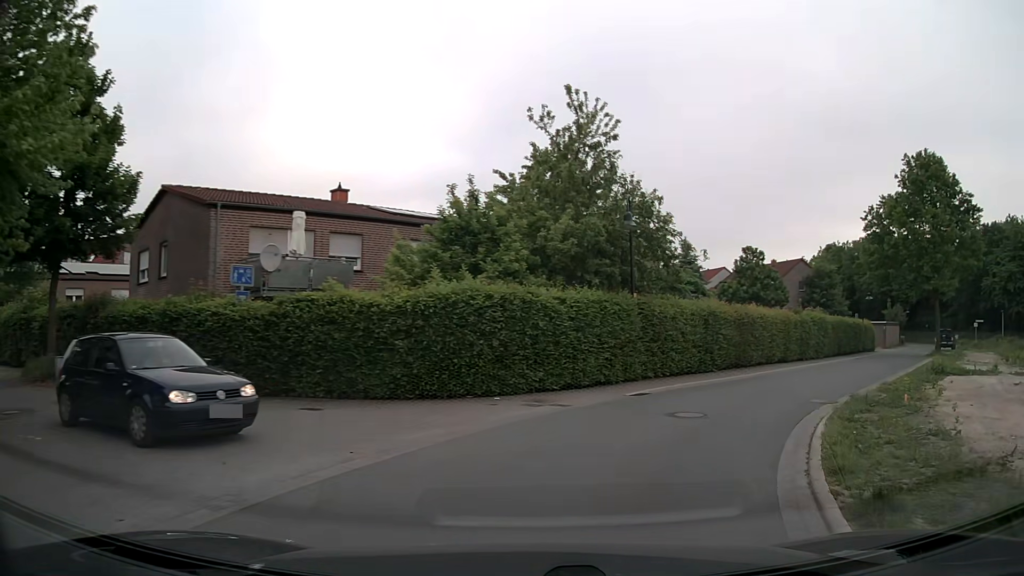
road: residential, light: Day
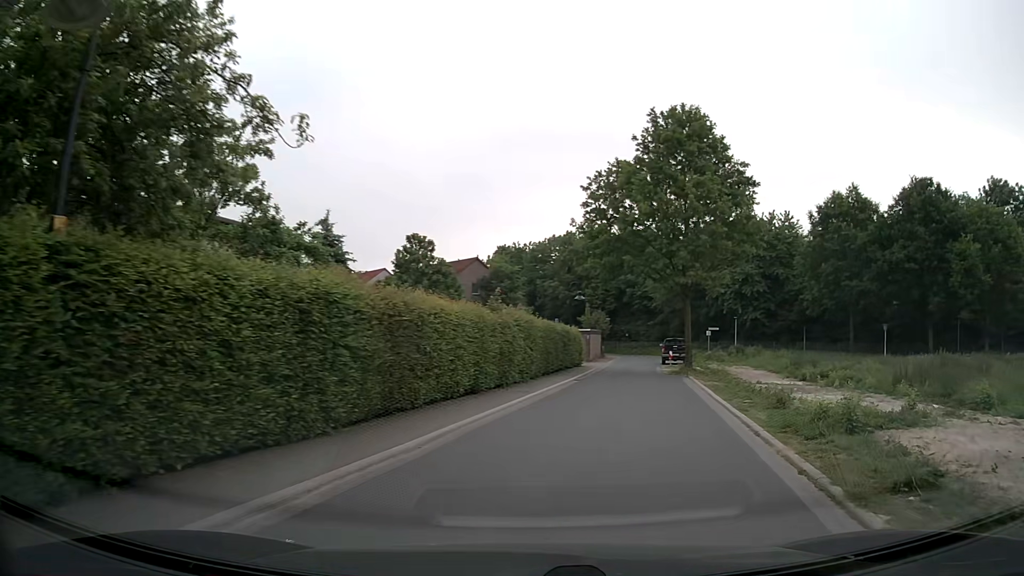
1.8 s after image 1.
(+3.2, +12.4) m; +29°
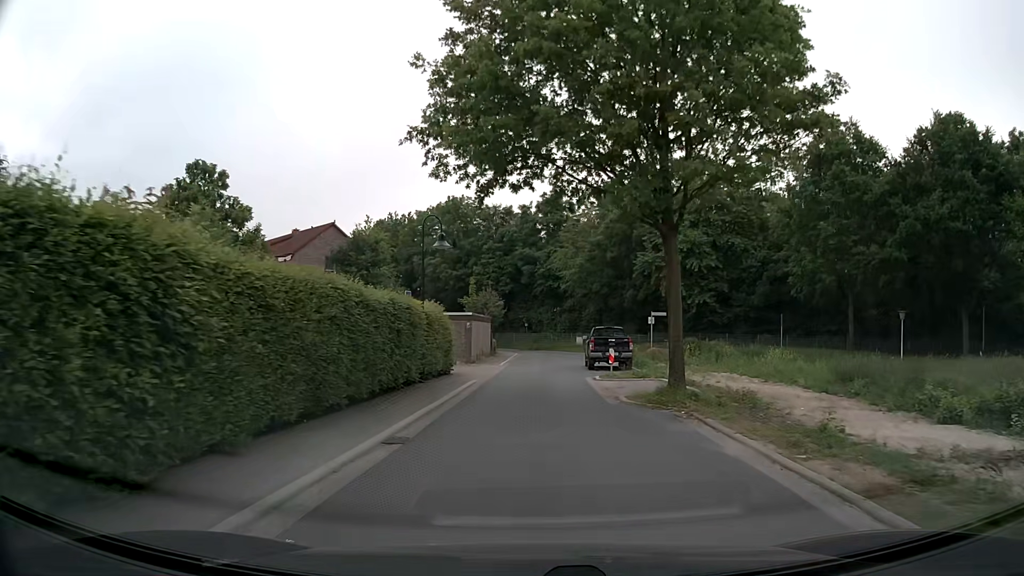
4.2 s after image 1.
(+1.9, +18.7) m; +8°
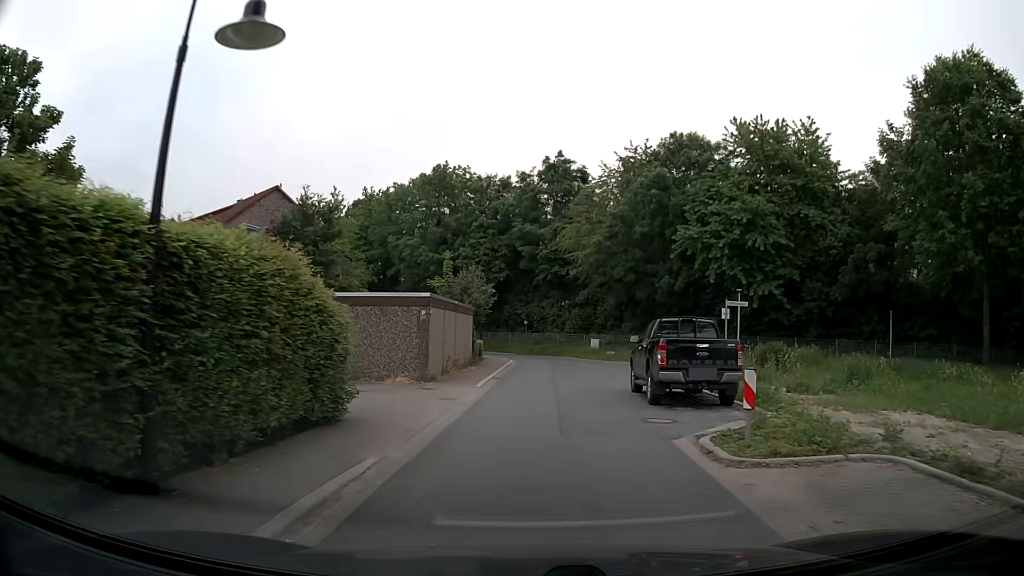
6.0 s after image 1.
(0.0, +14.5) m; +1°
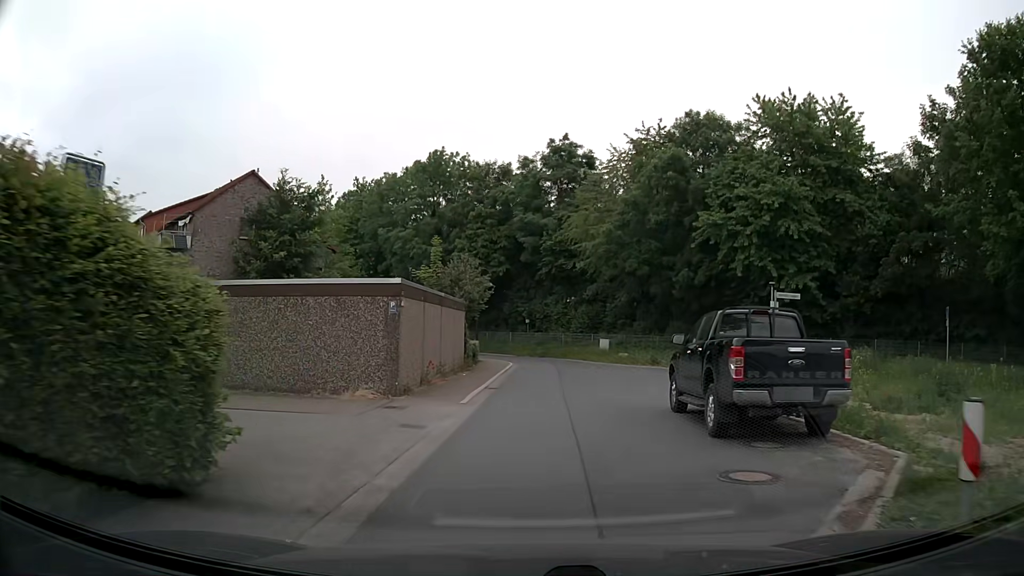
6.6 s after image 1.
(-0.1, +4.7) m; -1°
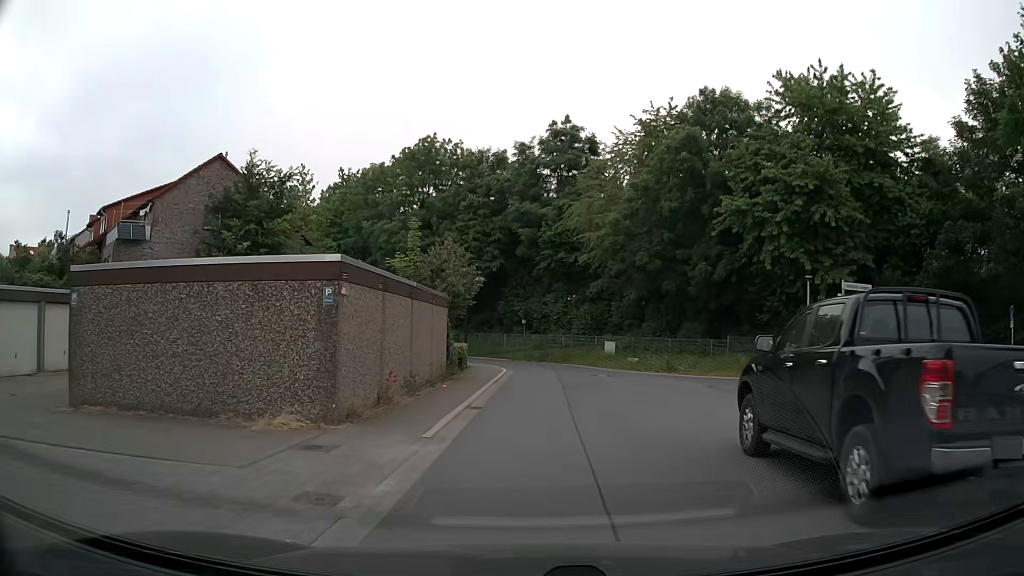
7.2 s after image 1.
(0.0, +4.6) m; 0°
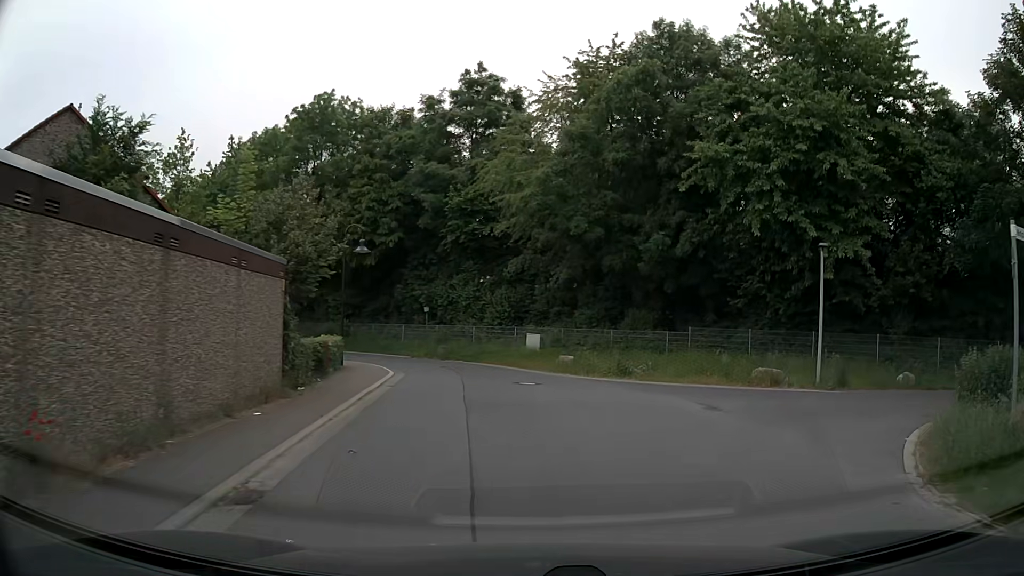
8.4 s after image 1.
(+0.4, +8.0) m; +9°
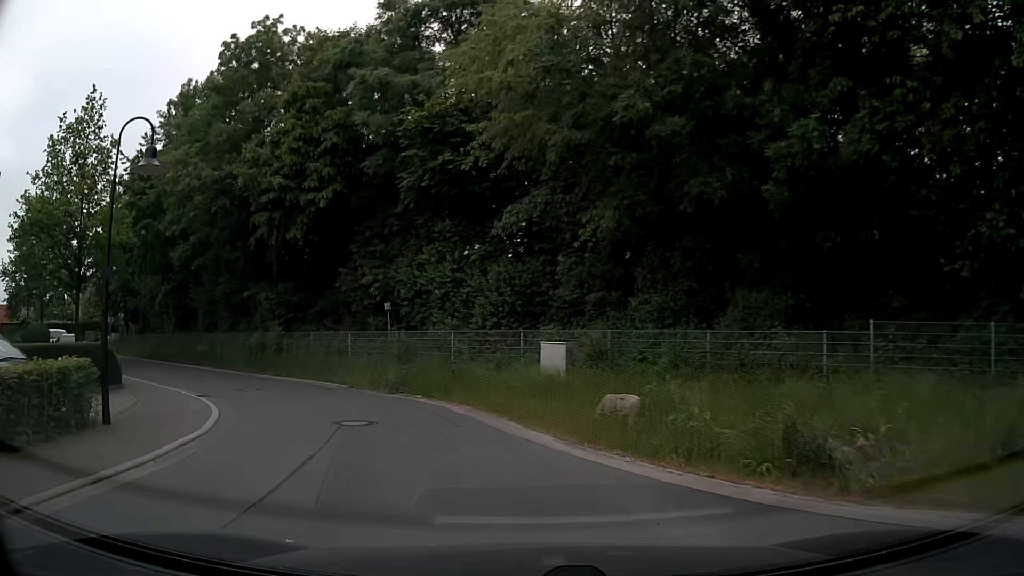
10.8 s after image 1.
(+0.6, +14.4) m; -5°
